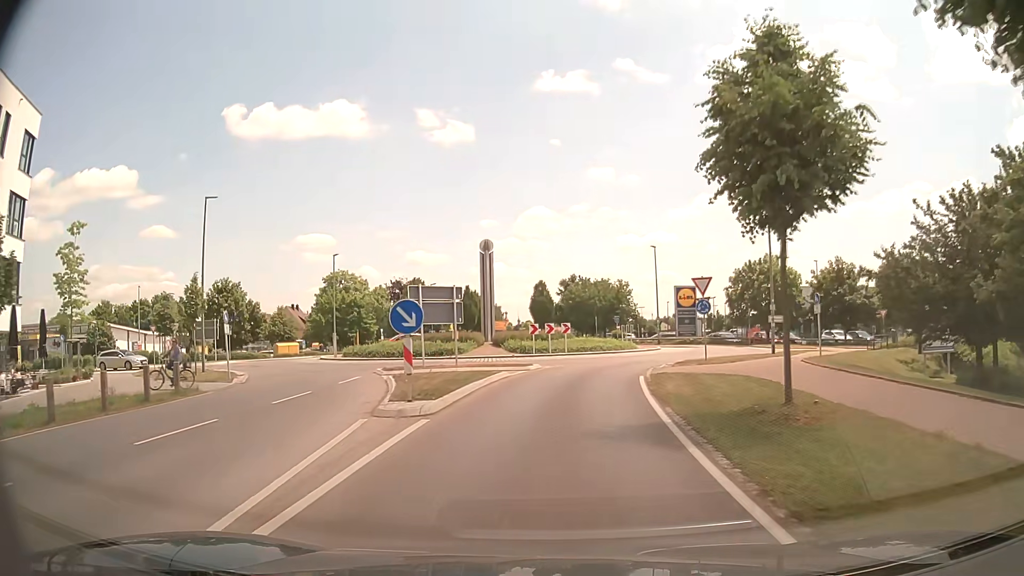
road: tertiary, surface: asphalt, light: Day
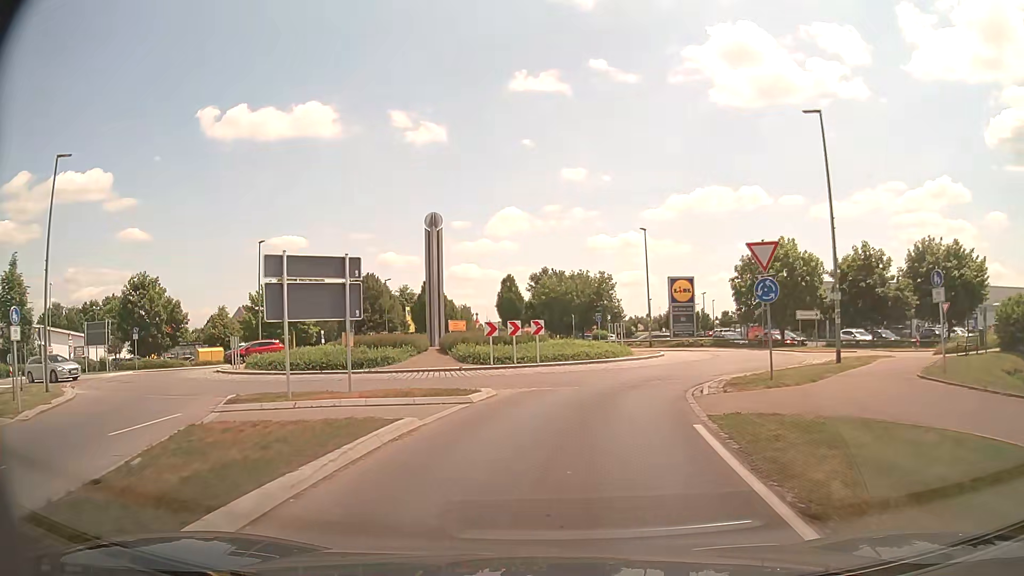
(+0.2, +10.5) m; +2°
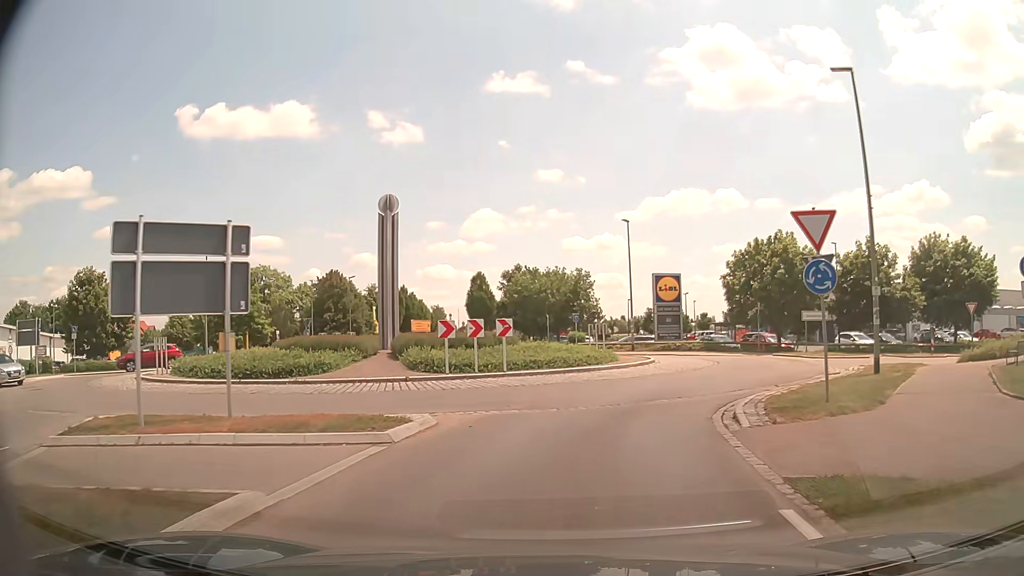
(+0.1, +4.6) m; +2°
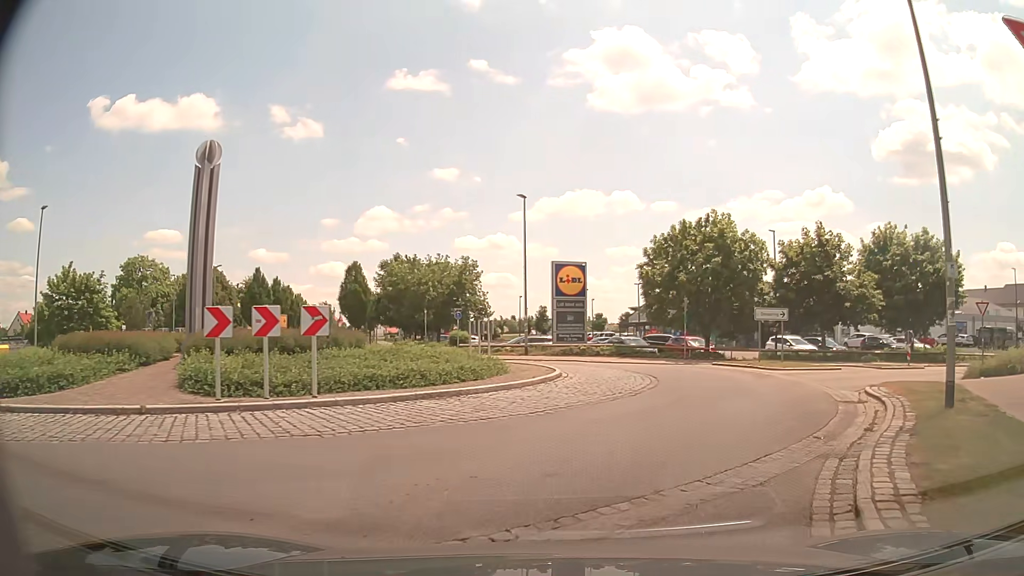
(+0.6, +8.3) m; +9°
